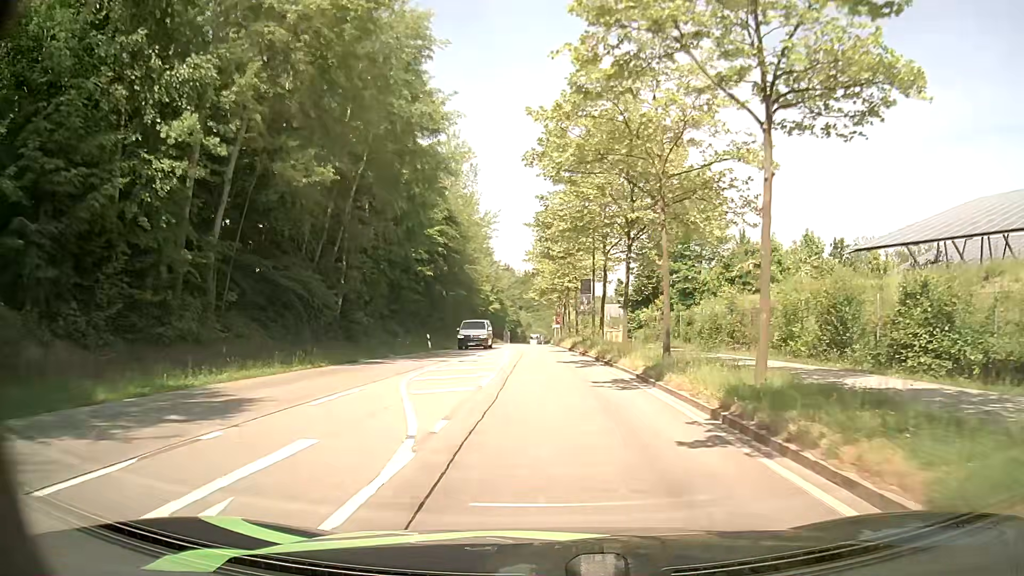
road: secondary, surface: asphalt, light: Day
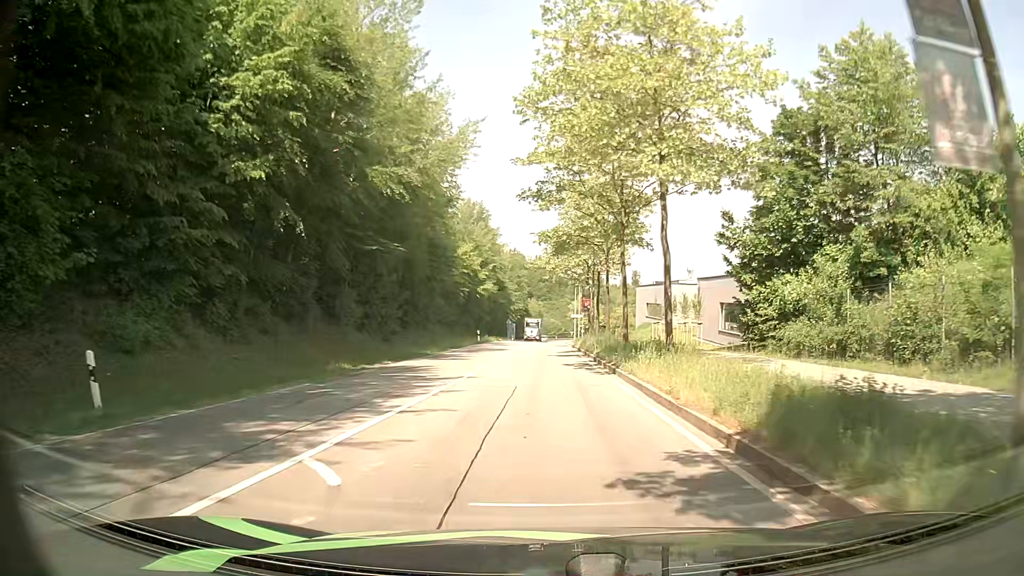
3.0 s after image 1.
(-0.5, +33.8) m; -2°
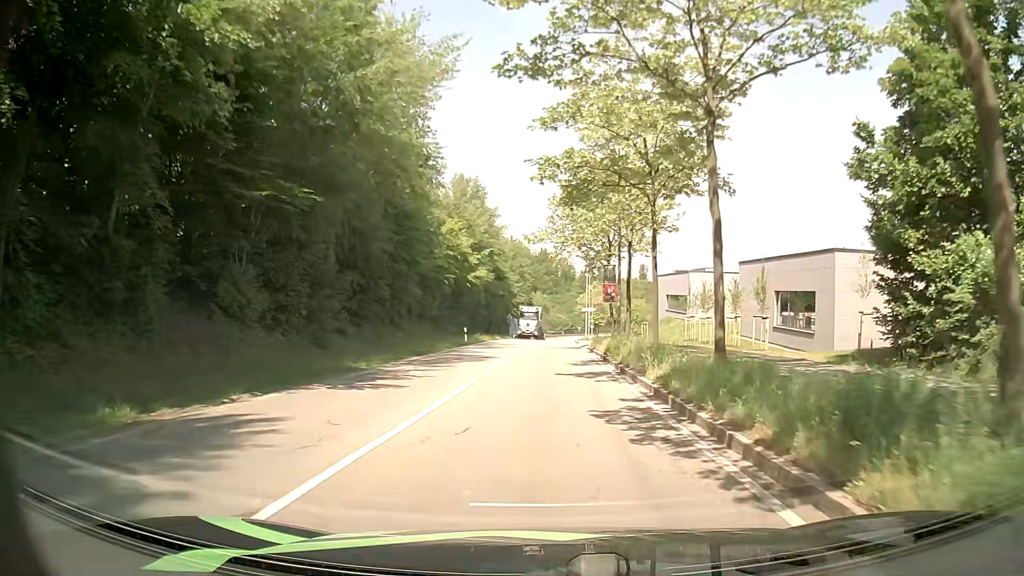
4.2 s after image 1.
(0.0, +13.0) m; 0°
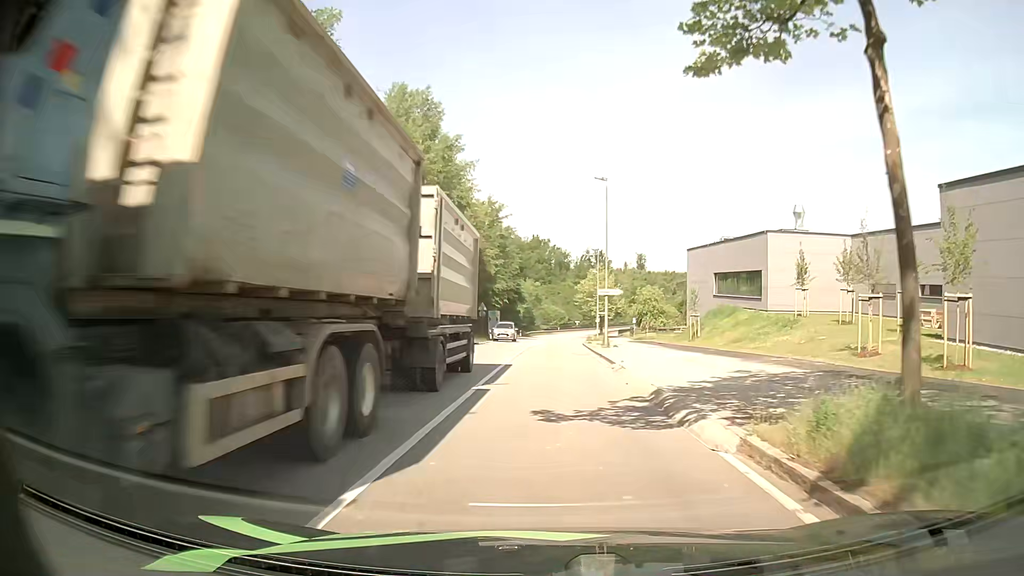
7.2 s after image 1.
(+0.3, +30.0) m; +1°
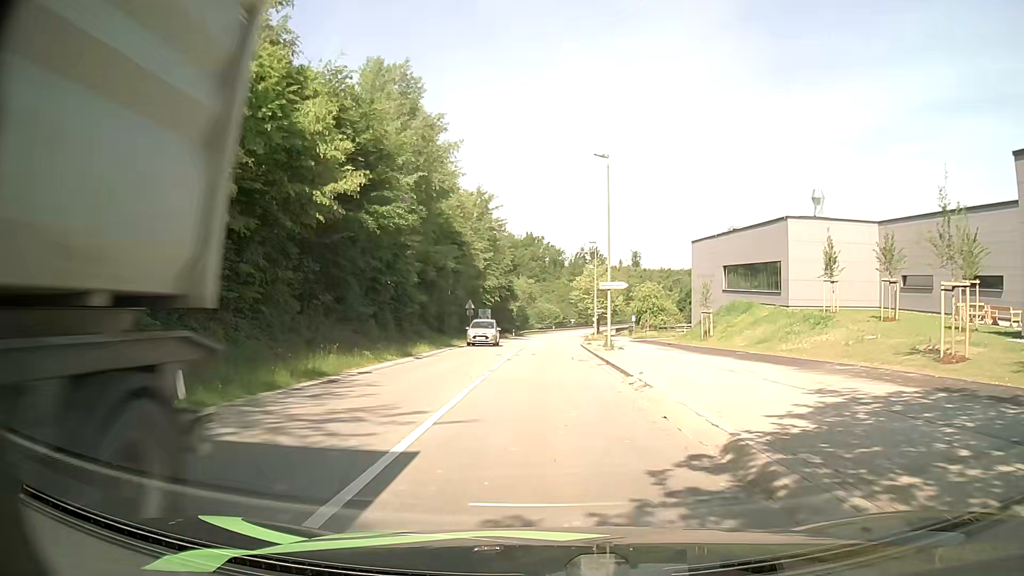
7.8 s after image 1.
(0.0, +5.5) m; 0°
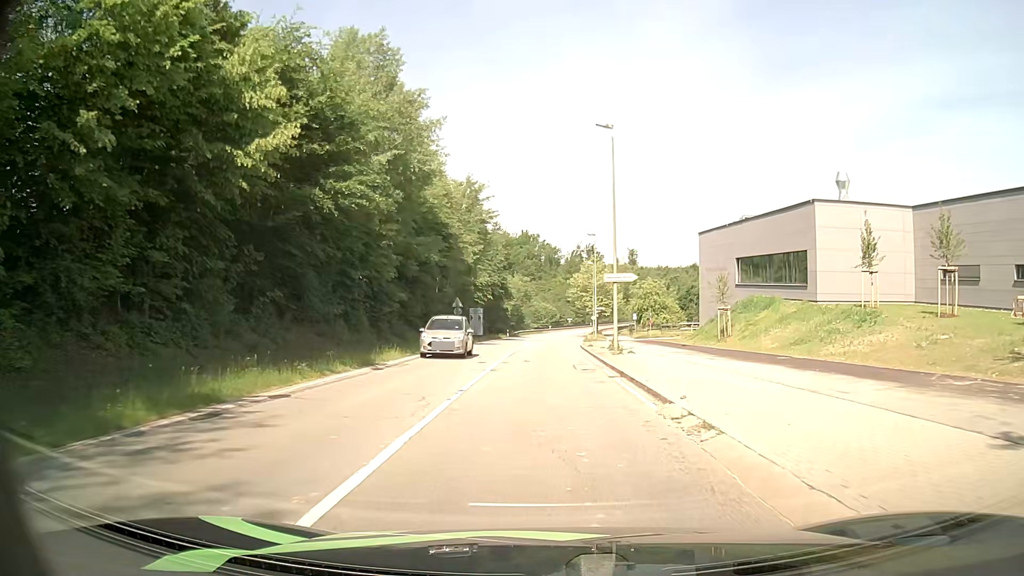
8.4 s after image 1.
(0.0, +5.4) m; 0°
